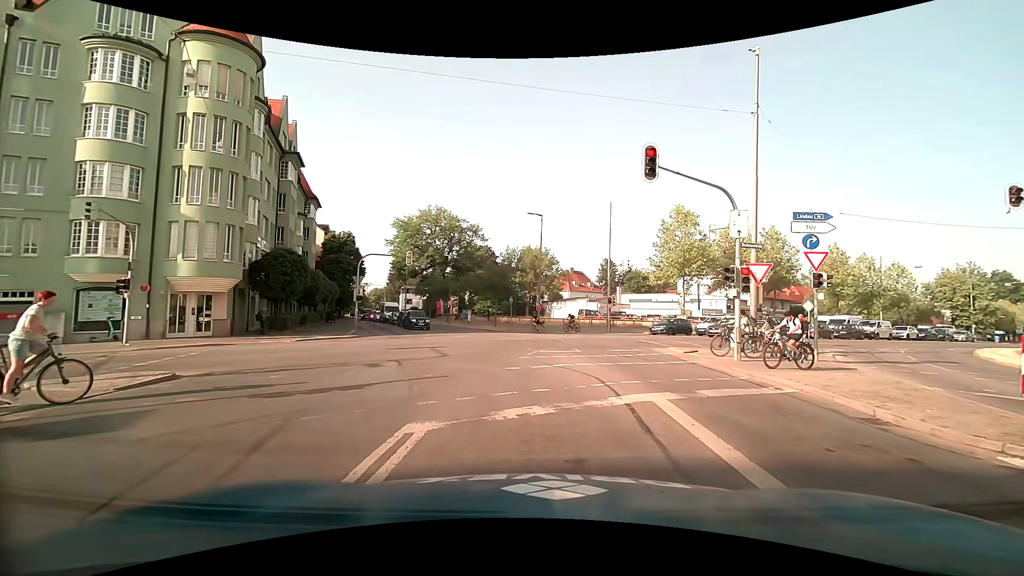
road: primary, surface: asphalt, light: Day
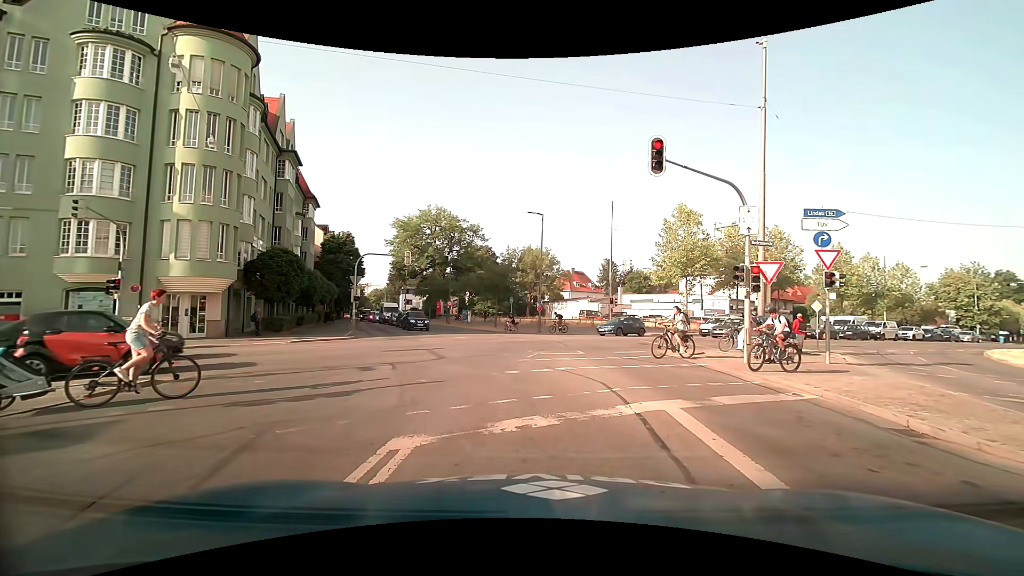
(0.0, +0.6) m; 0°
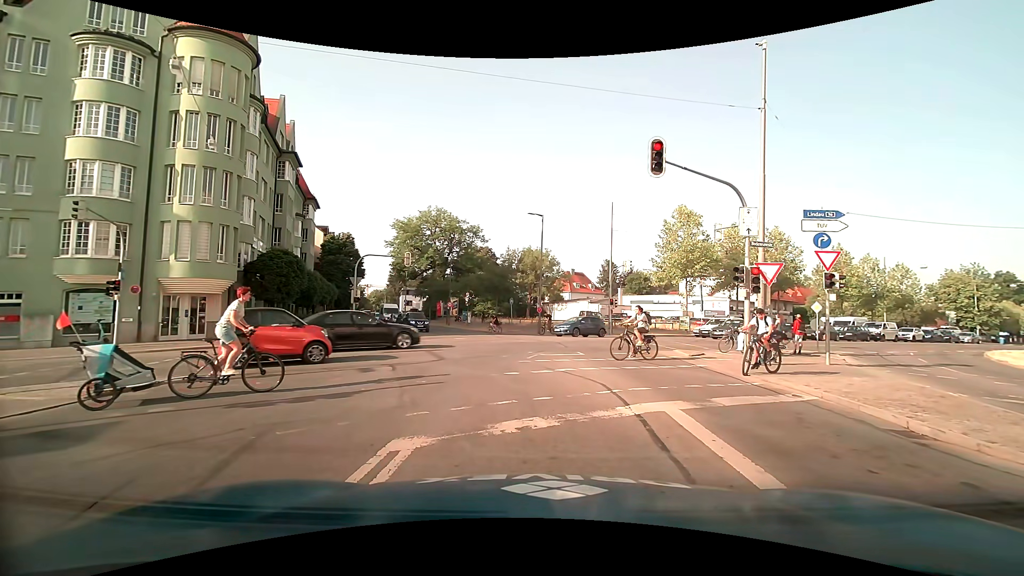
(0.0, 0.0) m; 0°
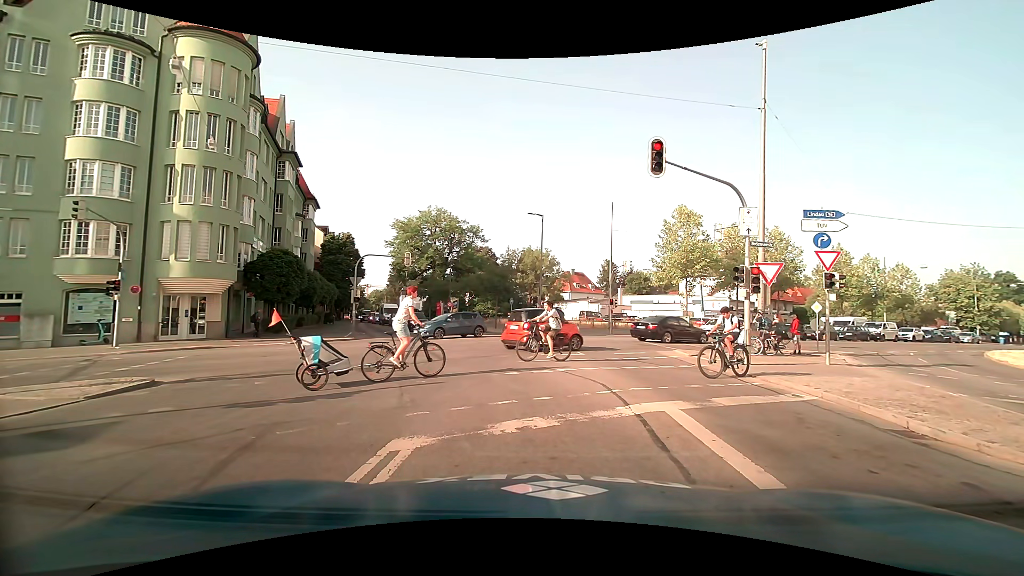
(0.0, 0.0) m; 0°
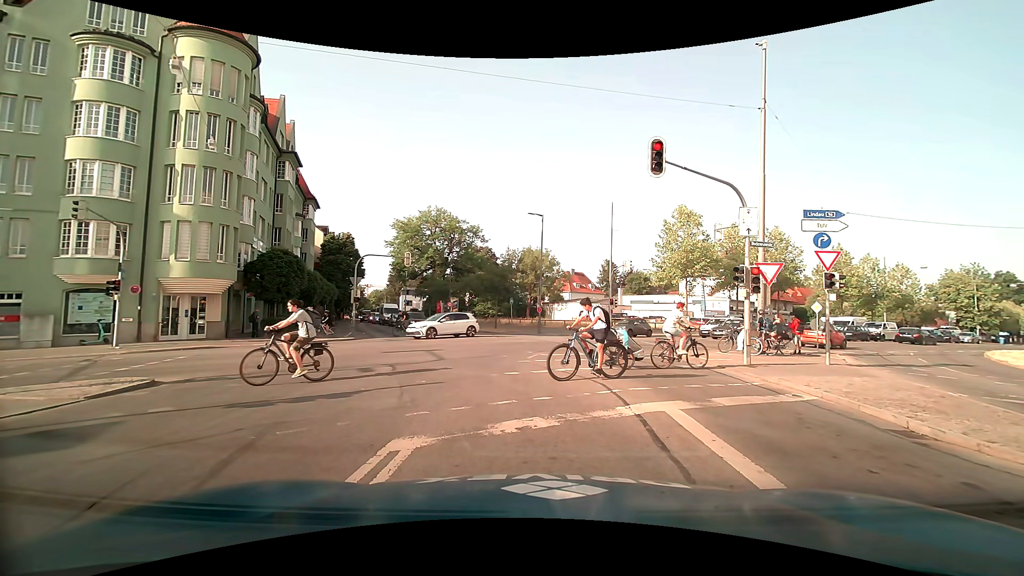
(0.0, 0.0) m; 0°
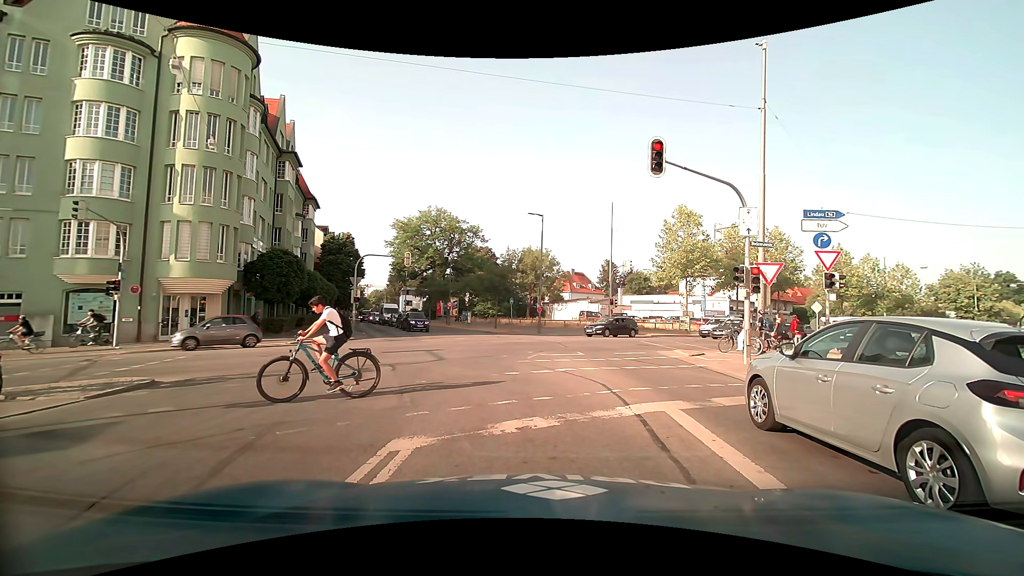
(0.0, 0.0) m; 0°
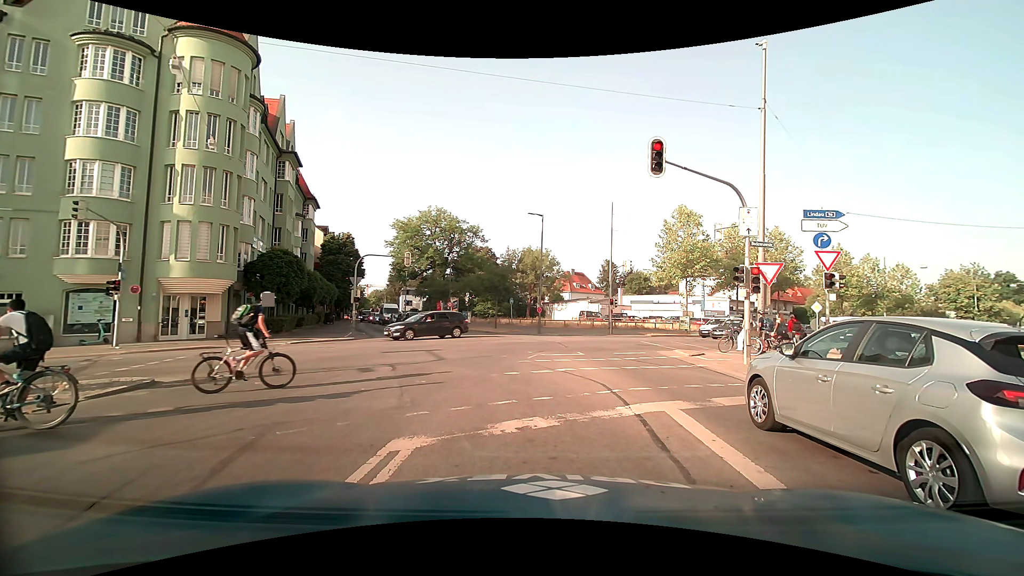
(0.0, 0.0) m; 0°
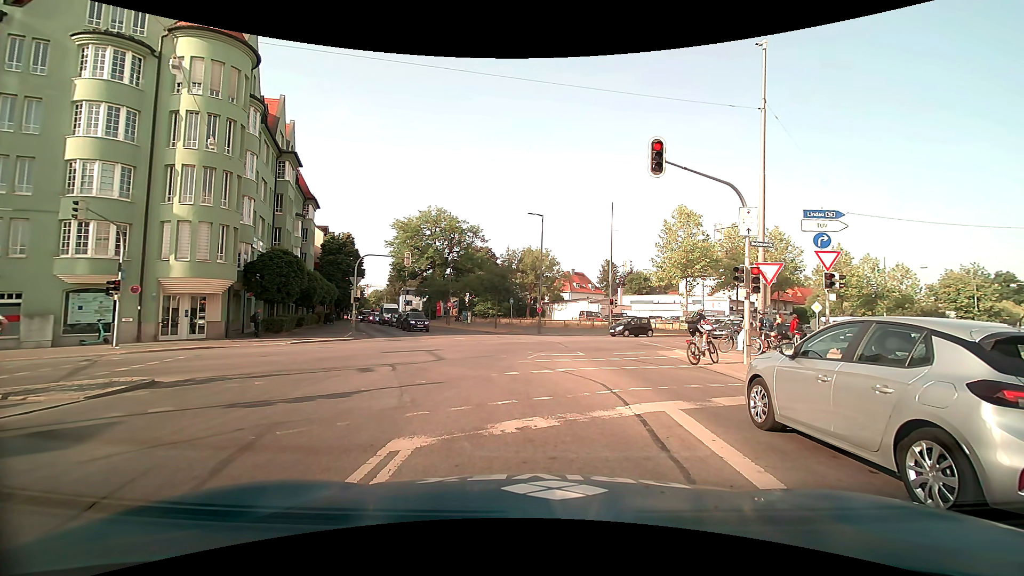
(0.0, 0.0) m; 0°
